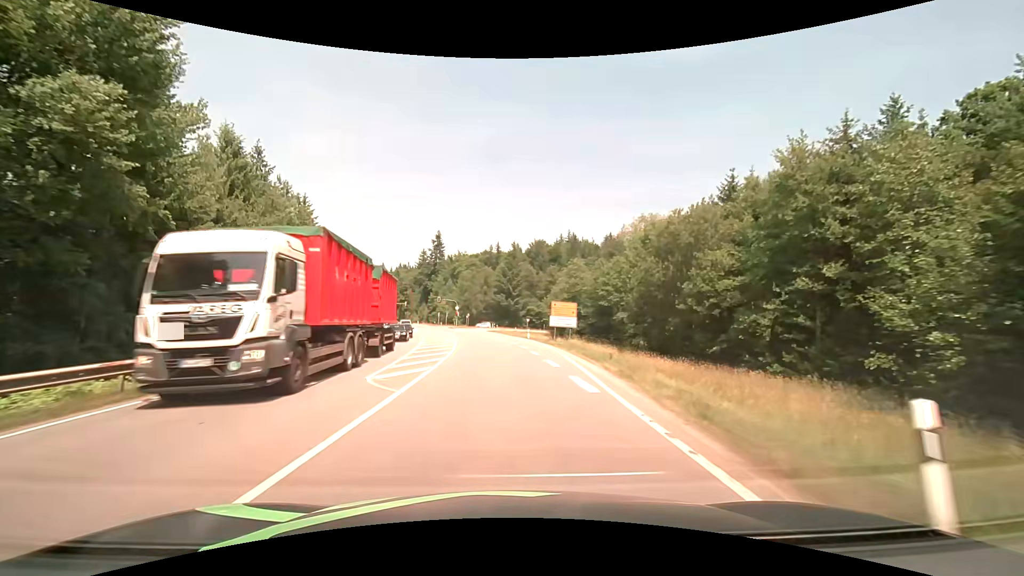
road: secondary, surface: asphalt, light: Day
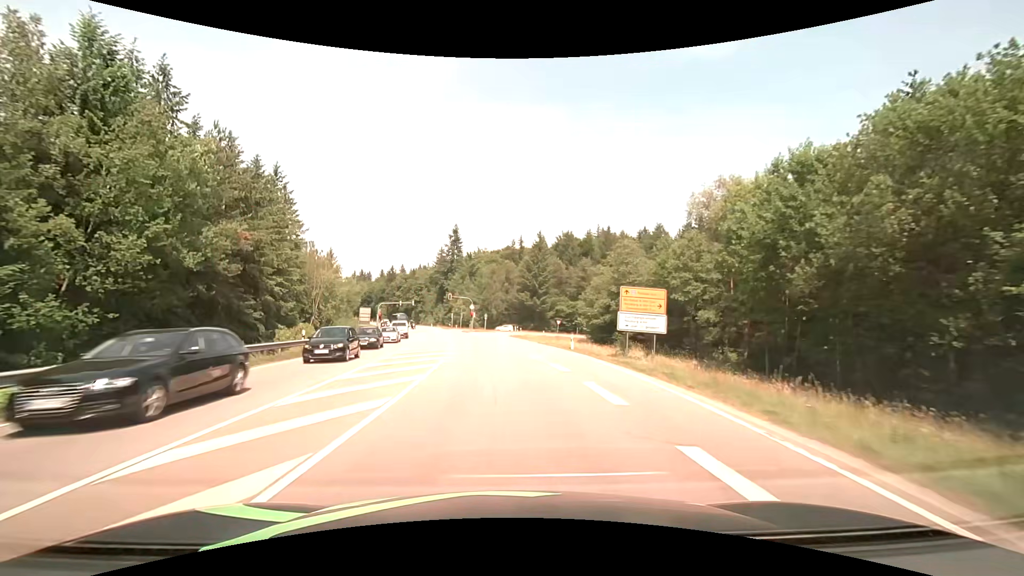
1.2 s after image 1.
(-0.4, +19.4) m; -3°
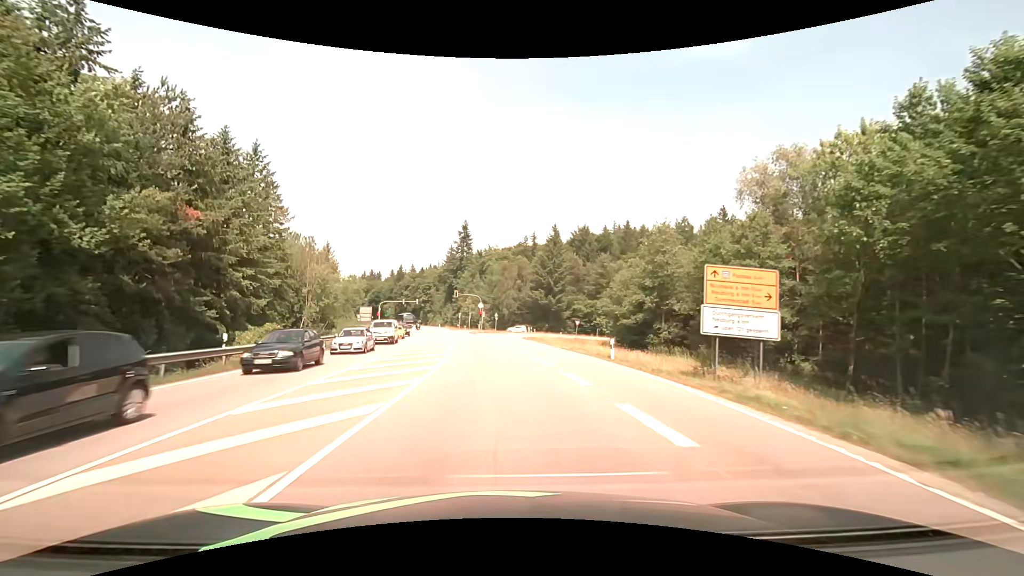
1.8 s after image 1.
(-0.1, +9.1) m; -2°
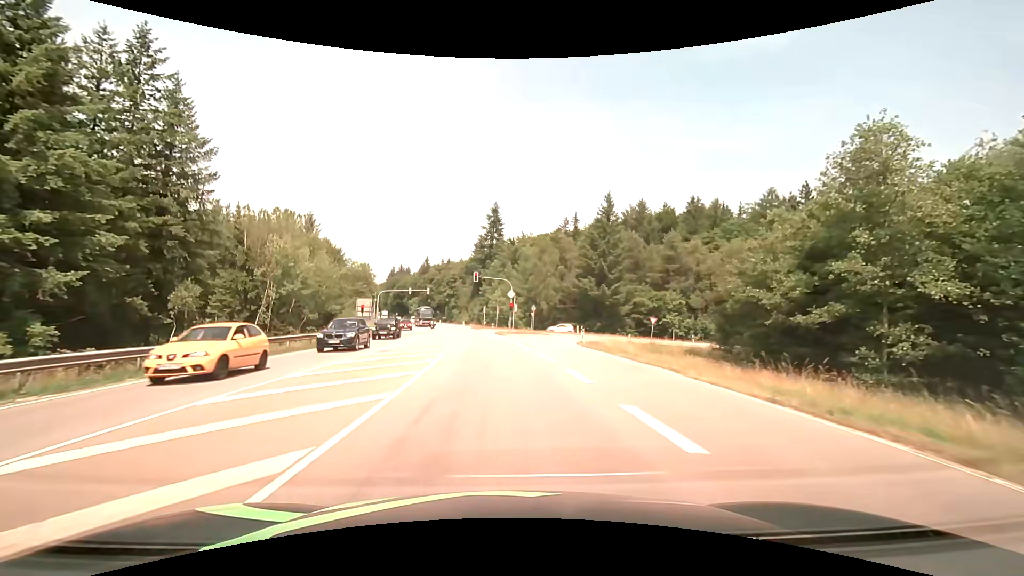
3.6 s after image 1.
(-0.7, +24.1) m; -4°
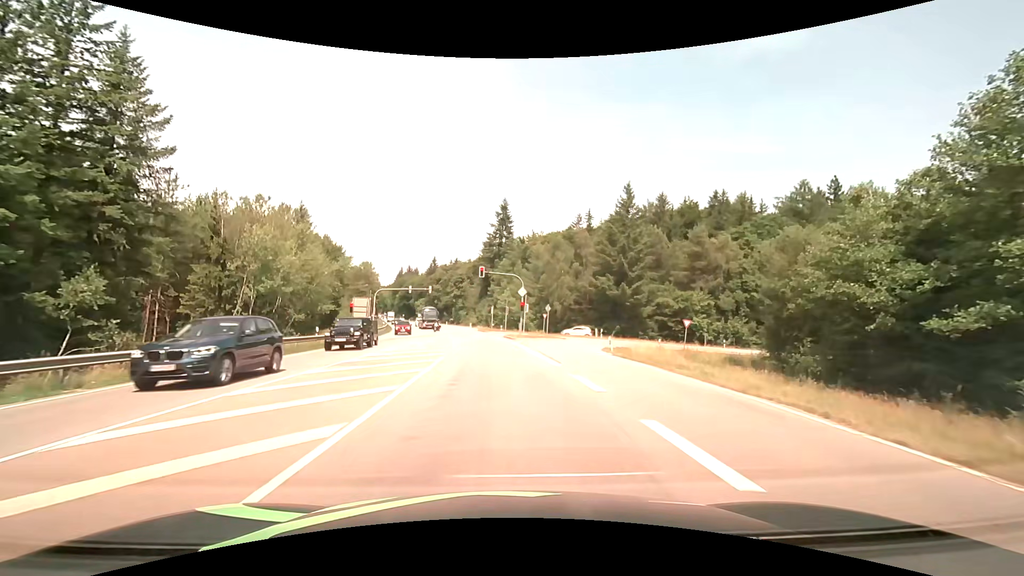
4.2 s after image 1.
(-0.1, +6.9) m; -1°
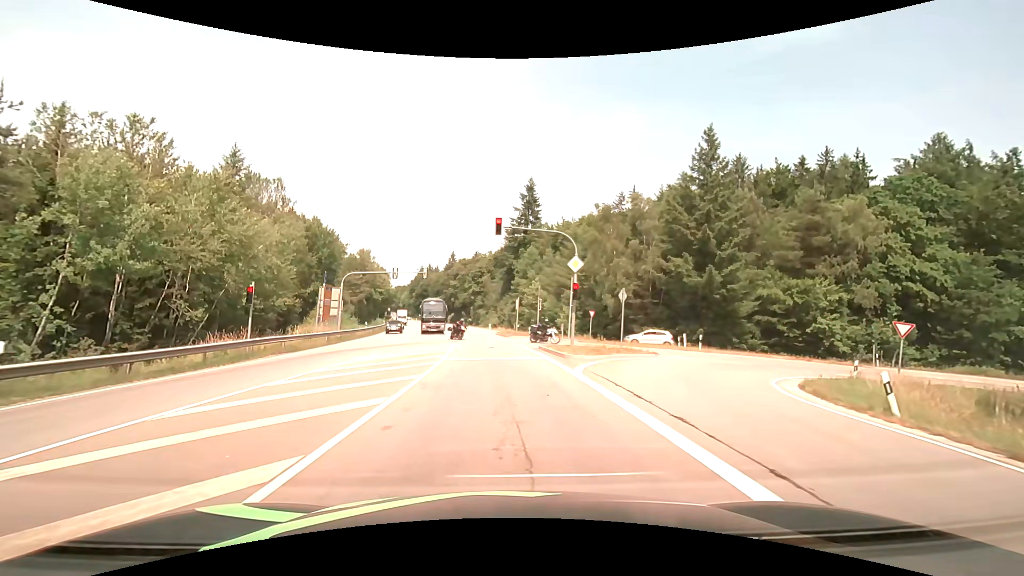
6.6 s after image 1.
(-0.5, +21.6) m; -2°
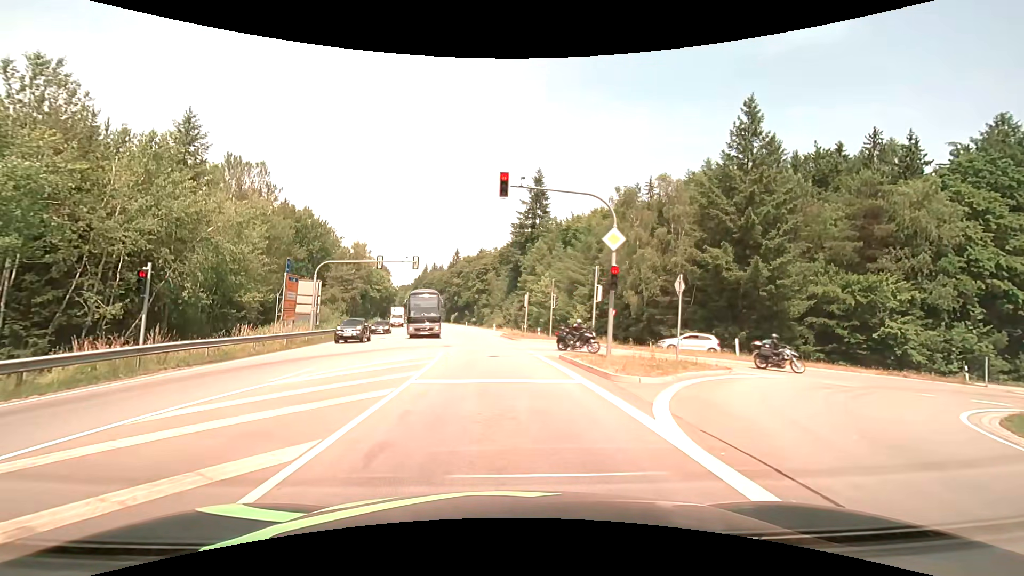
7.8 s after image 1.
(-0.1, +7.2) m; -1°
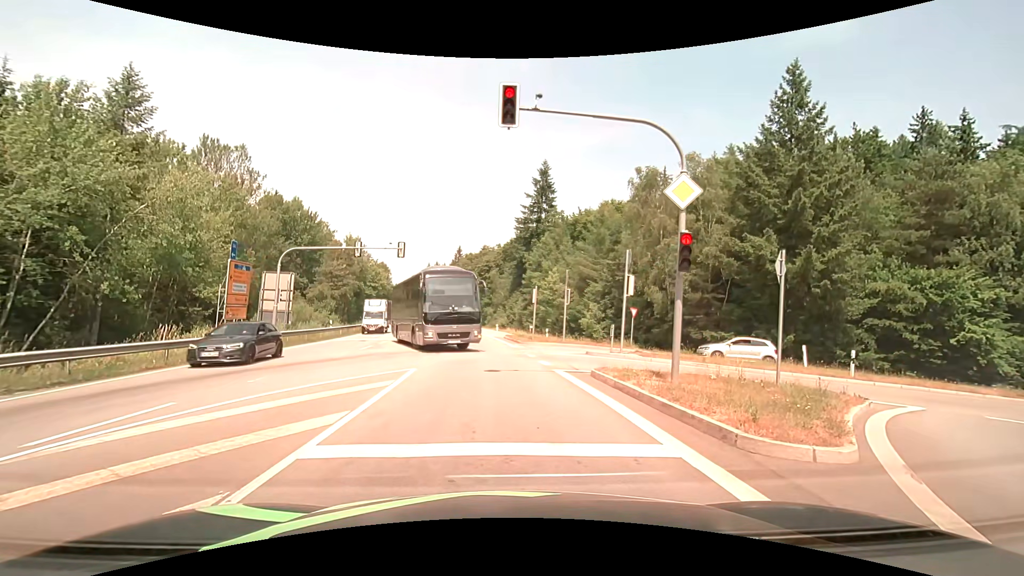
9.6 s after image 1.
(0.0, +6.0) m; +1°
(0, +10) (-1, +20) (-2, +30) (-3, +40) (-5, +50) (-6, +60) (-8, +69) (-10, +79) (-12, +89) (-14, +99) m
